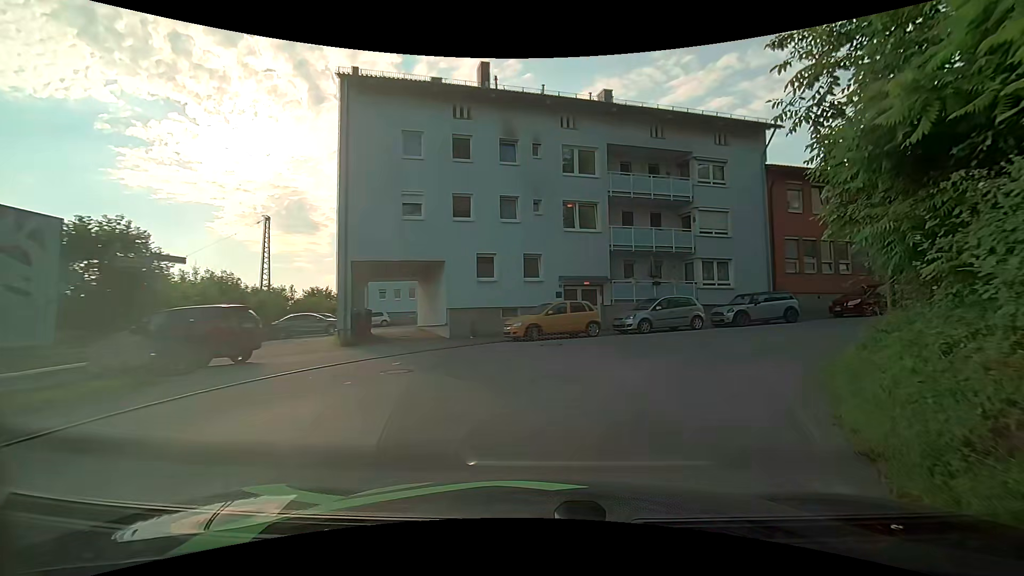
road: residential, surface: asphalt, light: Day
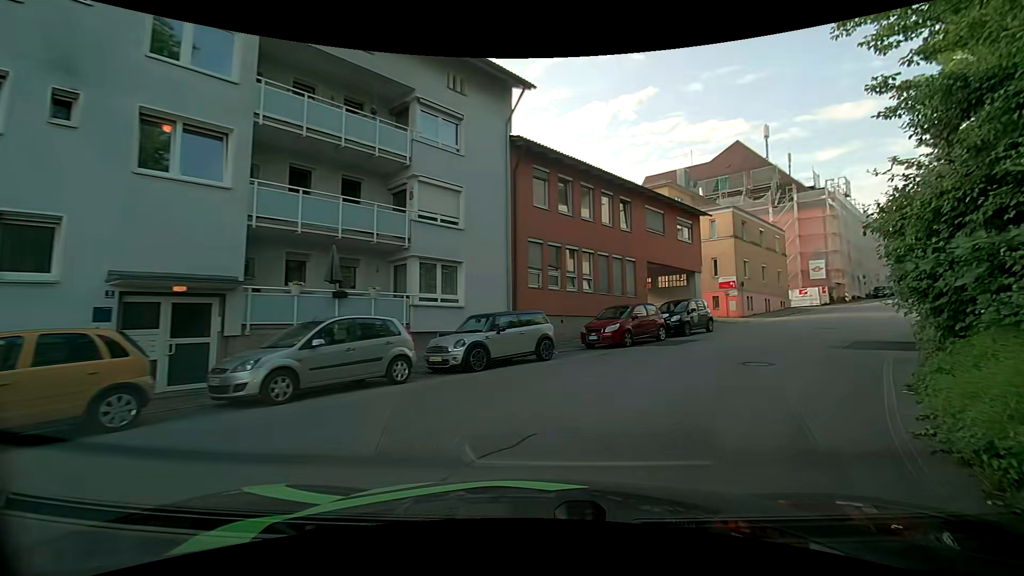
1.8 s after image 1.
(+3.0, +10.6) m; +32°
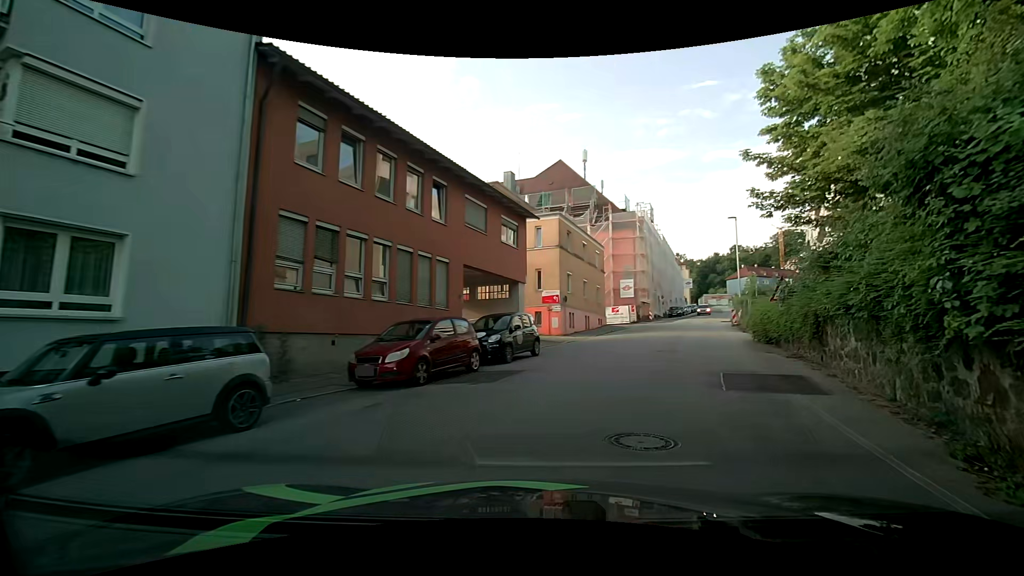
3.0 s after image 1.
(+1.0, +6.4) m; +20°
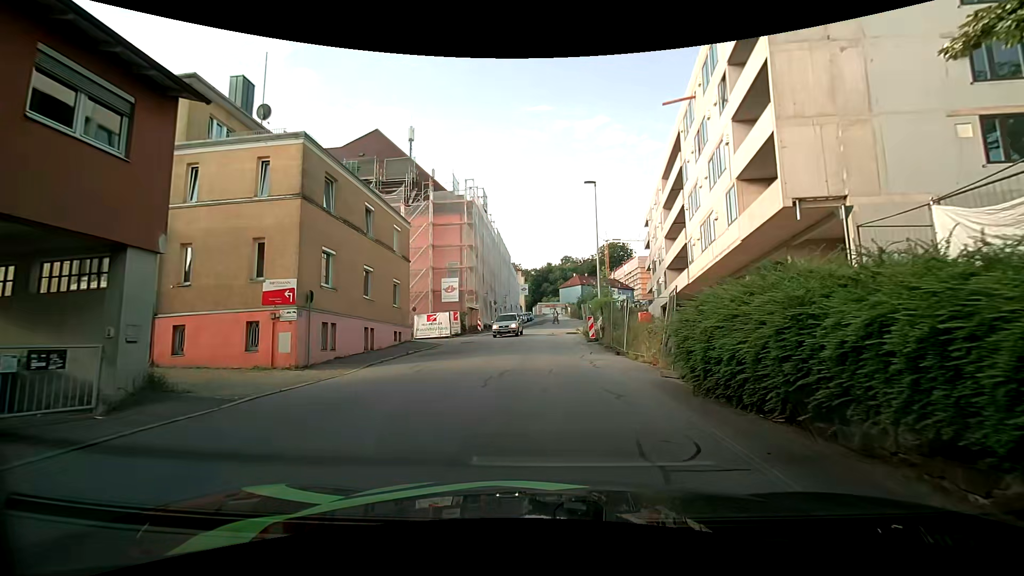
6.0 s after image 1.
(+3.7, +14.7) m; +22°
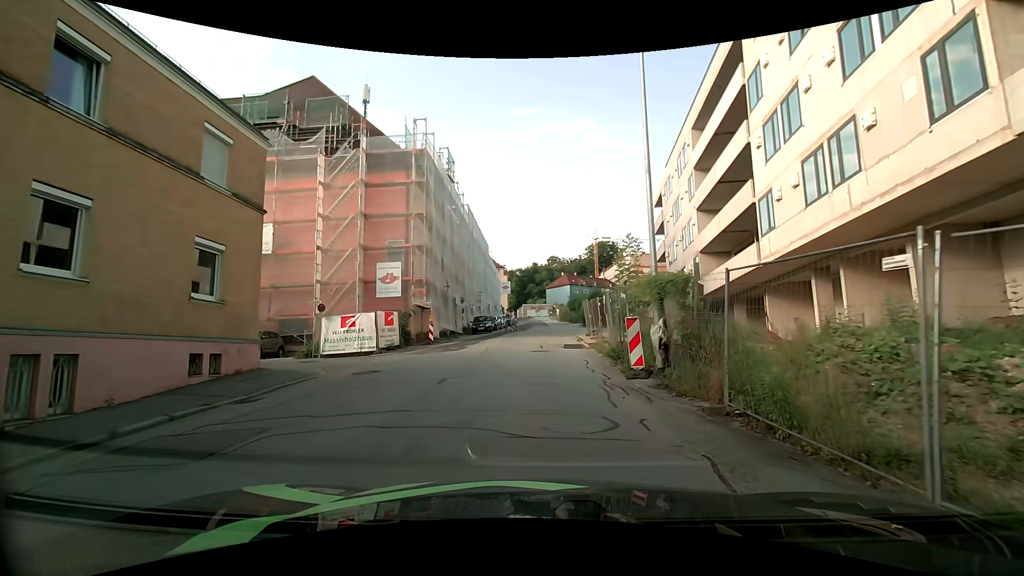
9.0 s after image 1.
(-0.4, +14.3) m; -1°
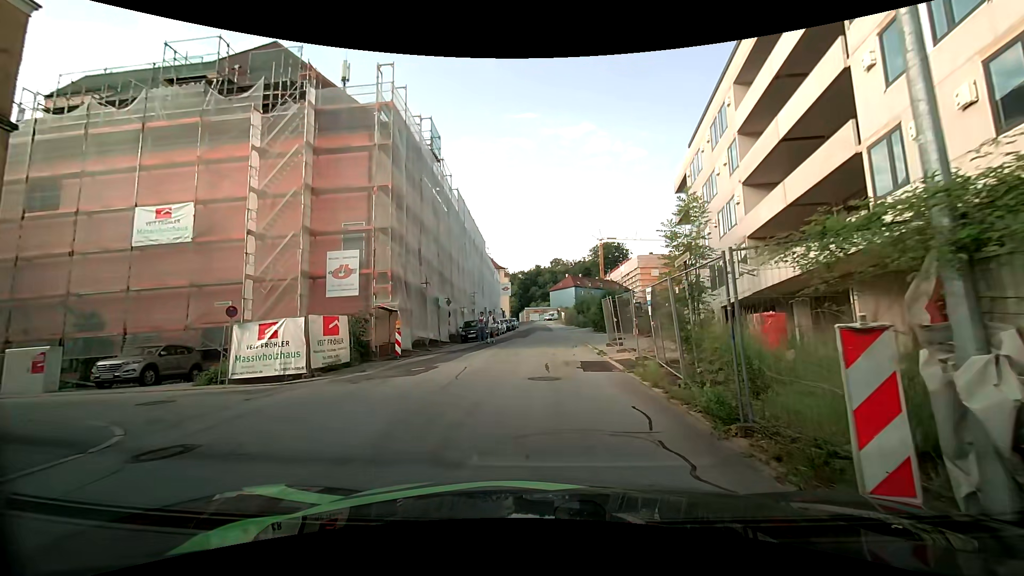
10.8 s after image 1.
(0.0, +7.4) m; 0°
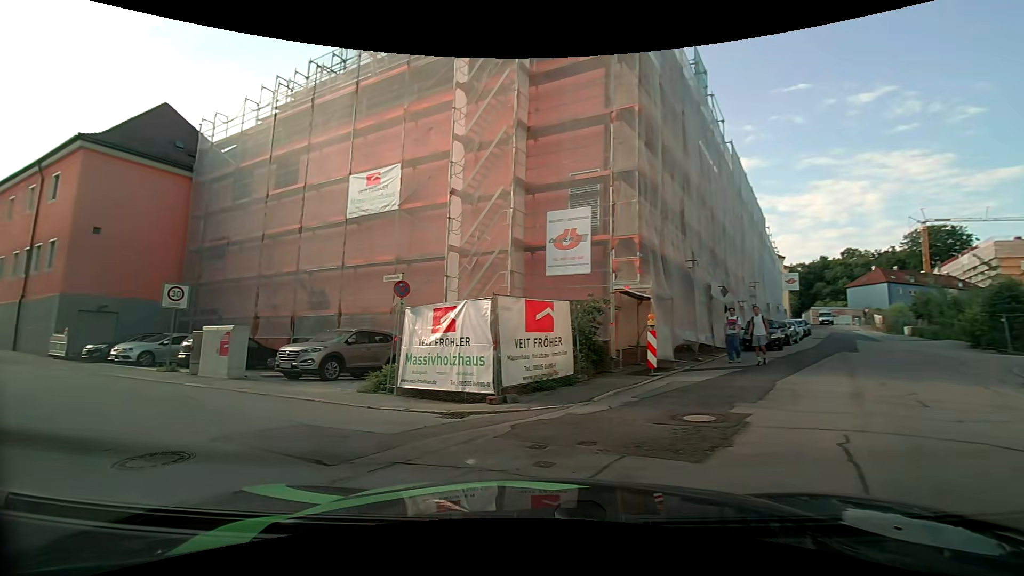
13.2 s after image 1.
(-1.3, +8.1) m; -26°
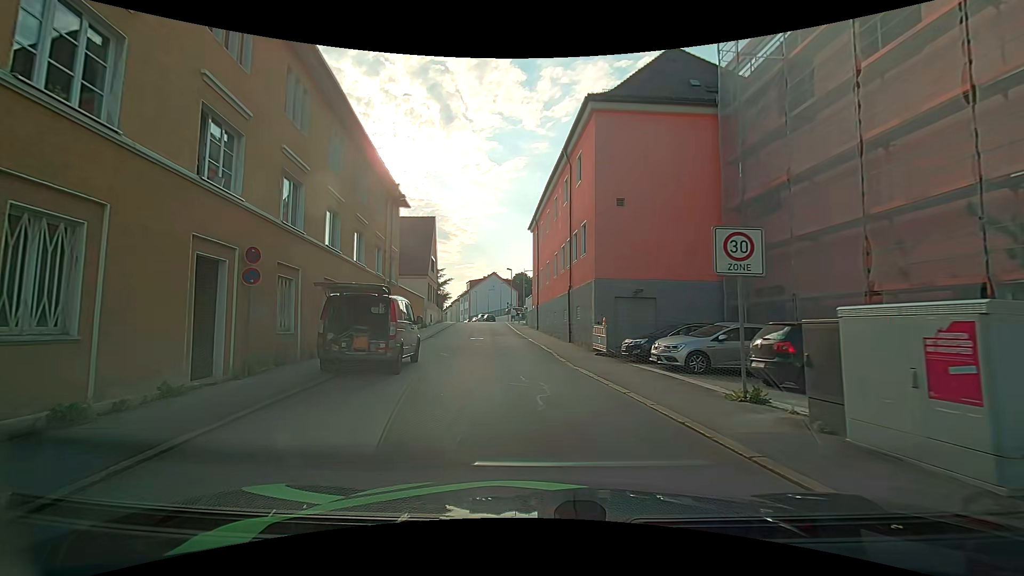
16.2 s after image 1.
(-6.2, +9.7) m; -58°
(-1, +10) (-1, +20) (-2, +30) (-3, +40) (-4, +50) (-6, +60) (-8, +69) (-11, +79) (-14, +89) (-16, +98) m
